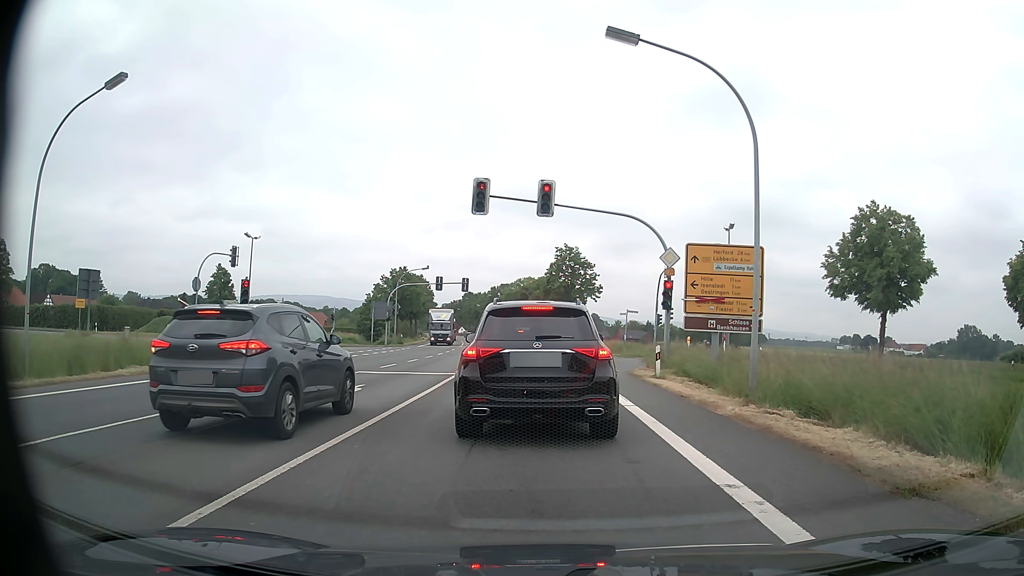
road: primary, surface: asphalt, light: Day
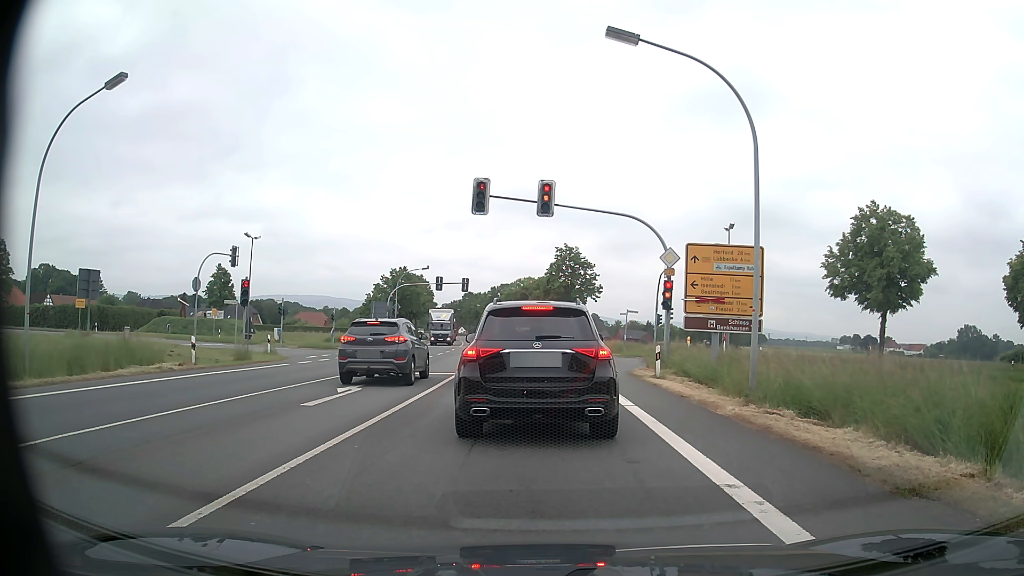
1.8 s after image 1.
(0.0, 0.0) m; 0°
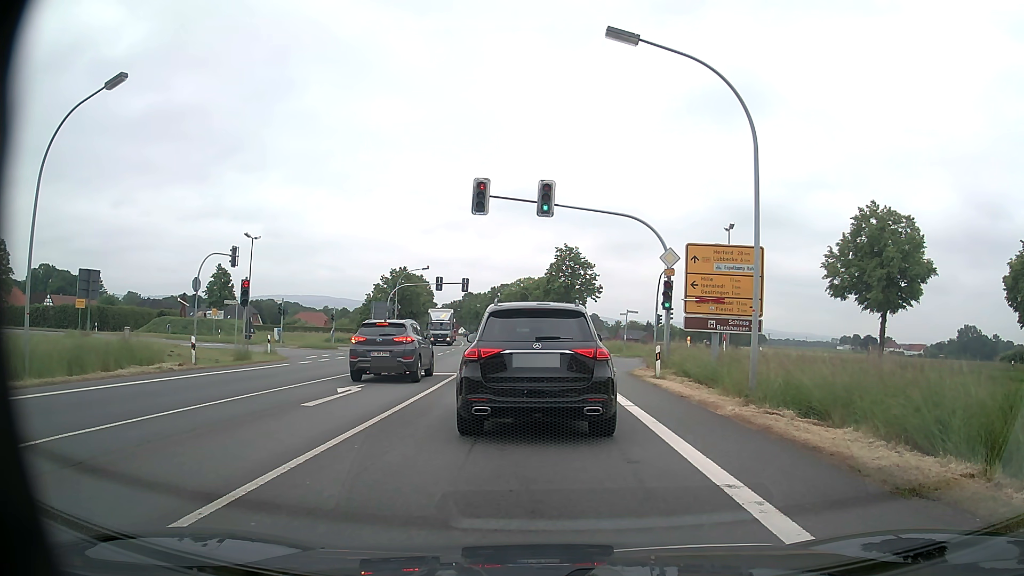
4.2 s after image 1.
(0.0, 0.0) m; 0°
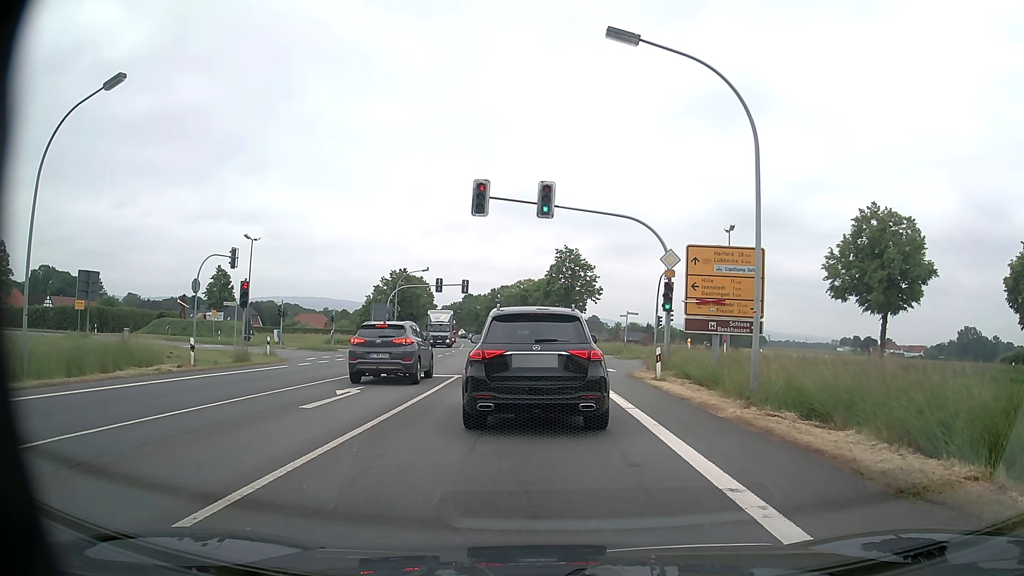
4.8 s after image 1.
(0.0, +0.1) m; 0°
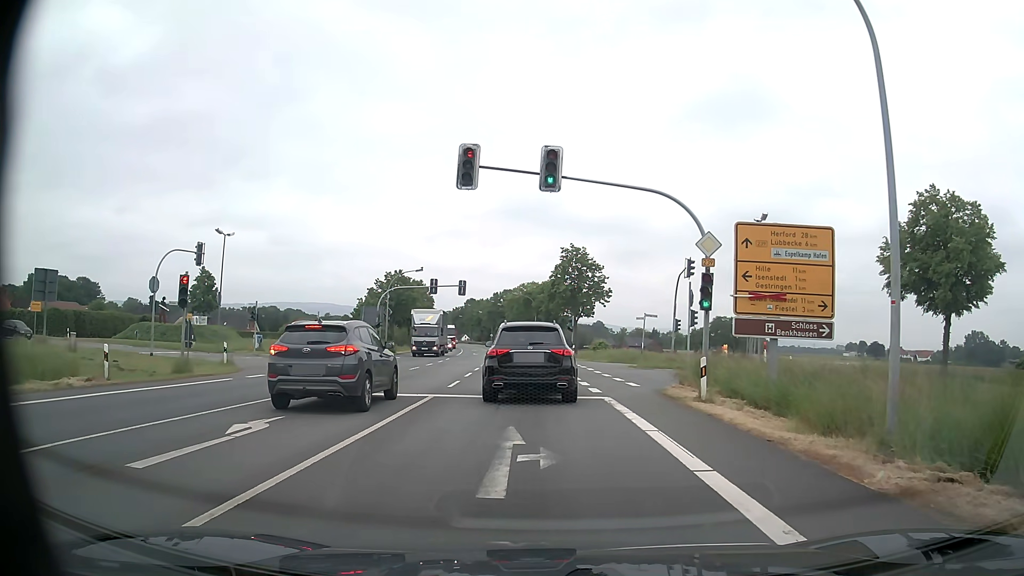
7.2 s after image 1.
(0.0, +6.2) m; 0°
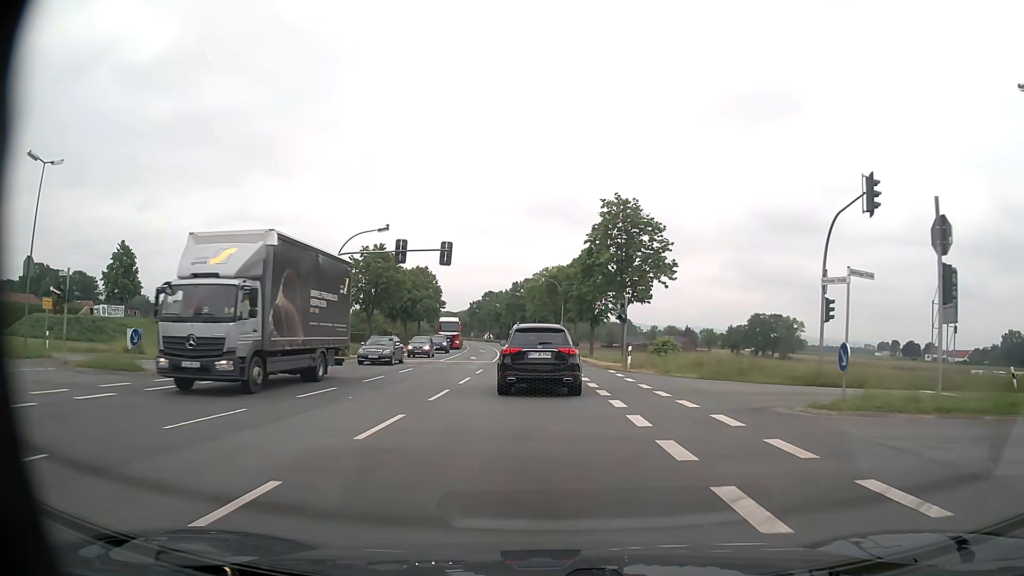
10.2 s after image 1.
(-0.4, +23.4) m; -2°
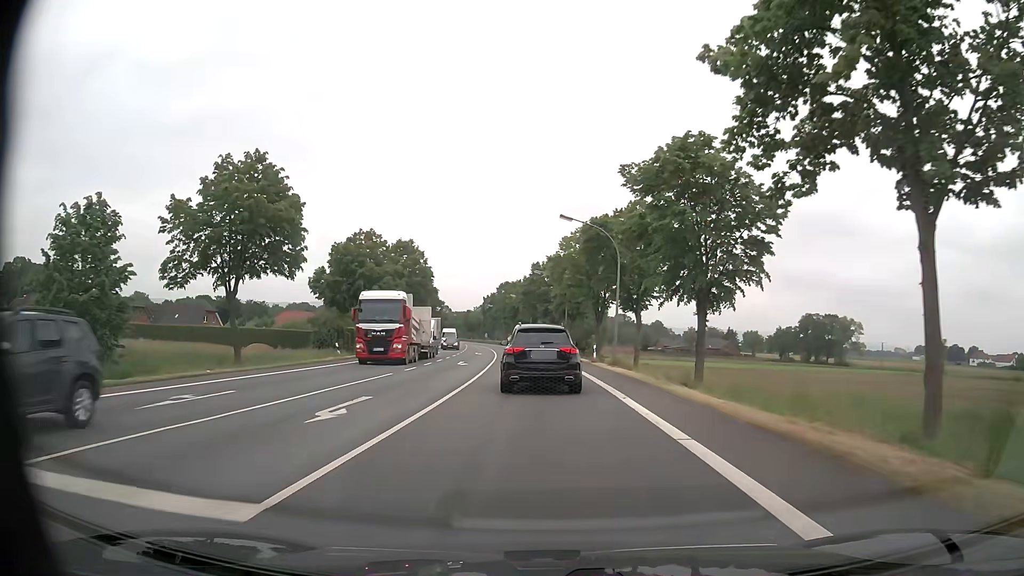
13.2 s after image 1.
(-0.8, +35.1) m; -2°
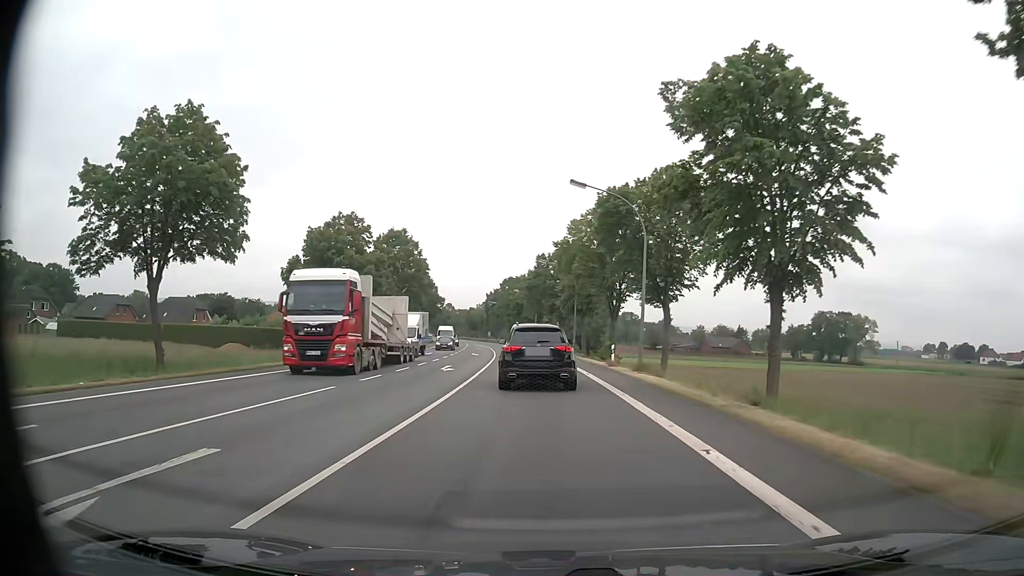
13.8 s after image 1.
(-0.1, +7.9) m; -1°
(0, +10) (0, +20) (-1, +30) (-1, +40) (-2, +50) (-2, +60) (-3, +70) (-4, +80) (-6, +90) (-7, +100) m
